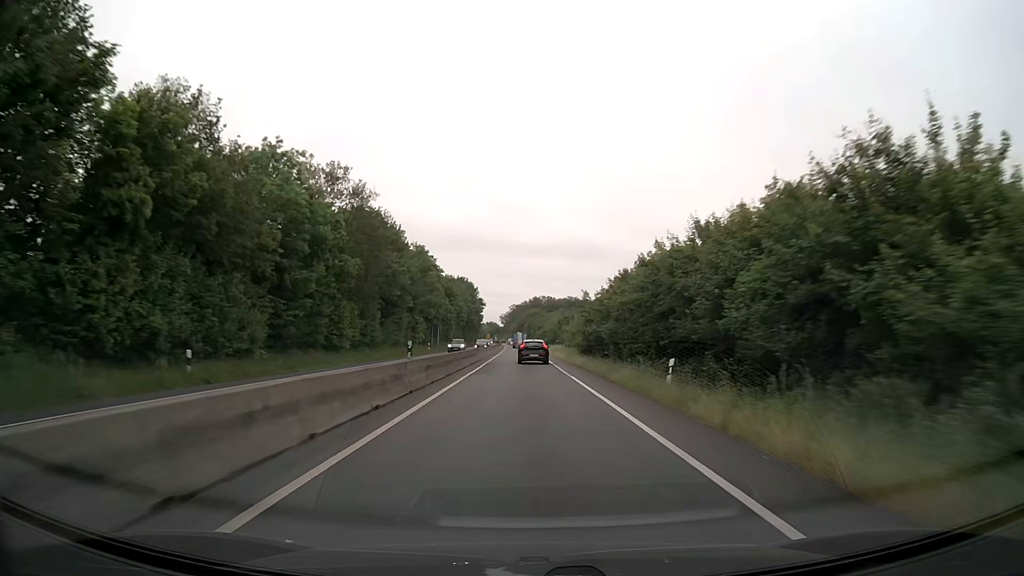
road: trunk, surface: asphalt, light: Day
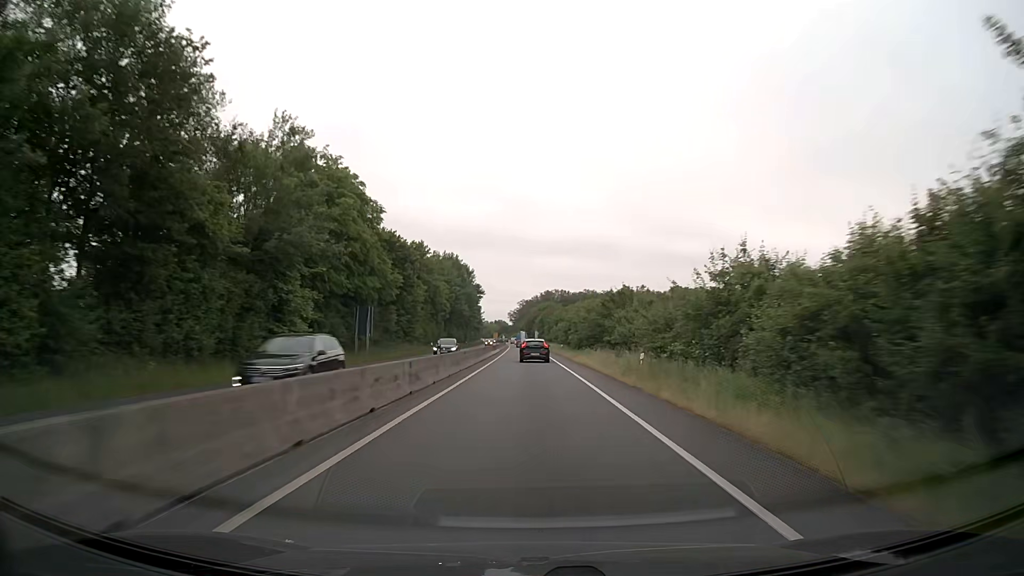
(-0.2, +45.0) m; -1°
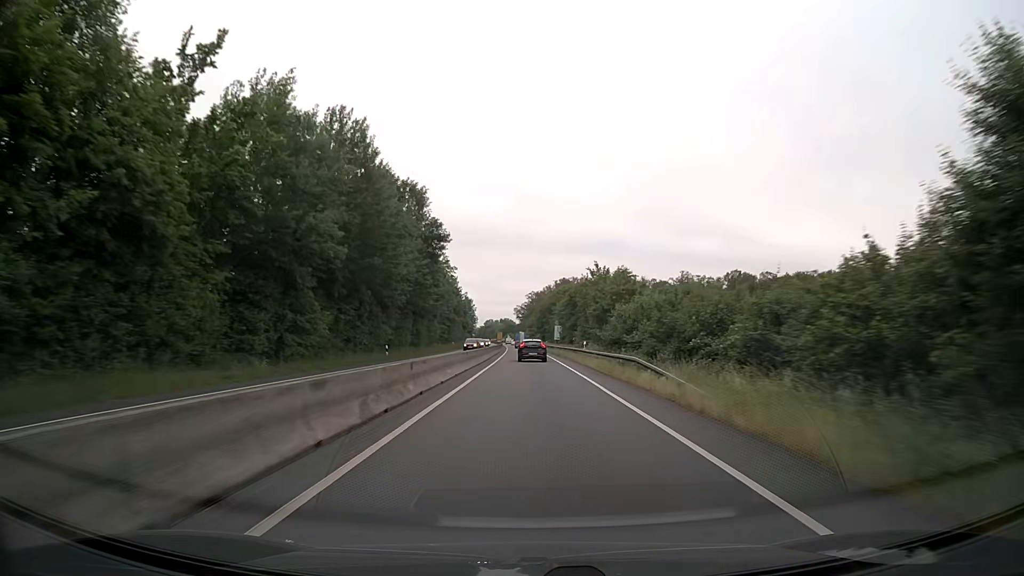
(-0.8, +76.6) m; -1°
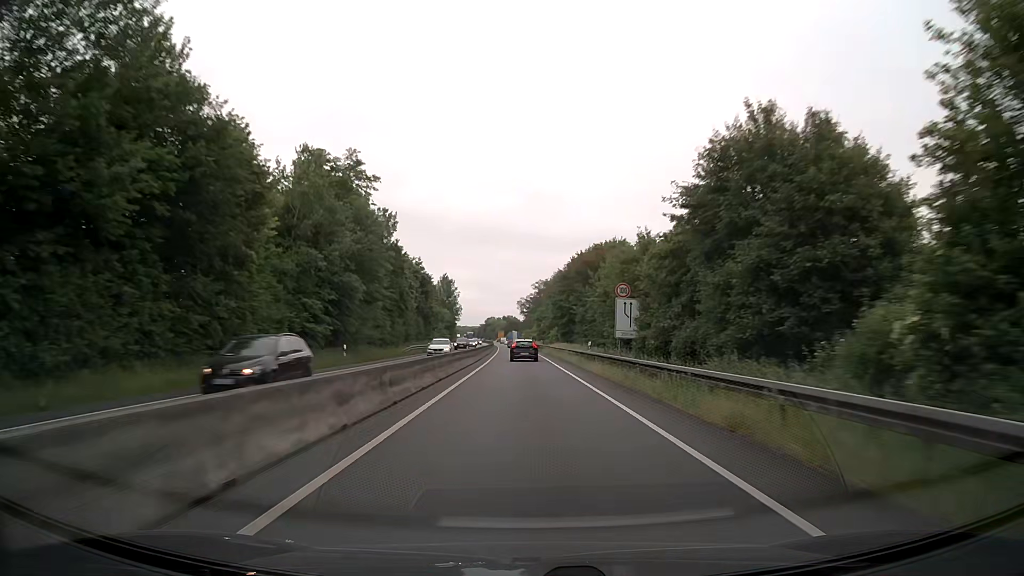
(-0.4, +62.9) m; -1°
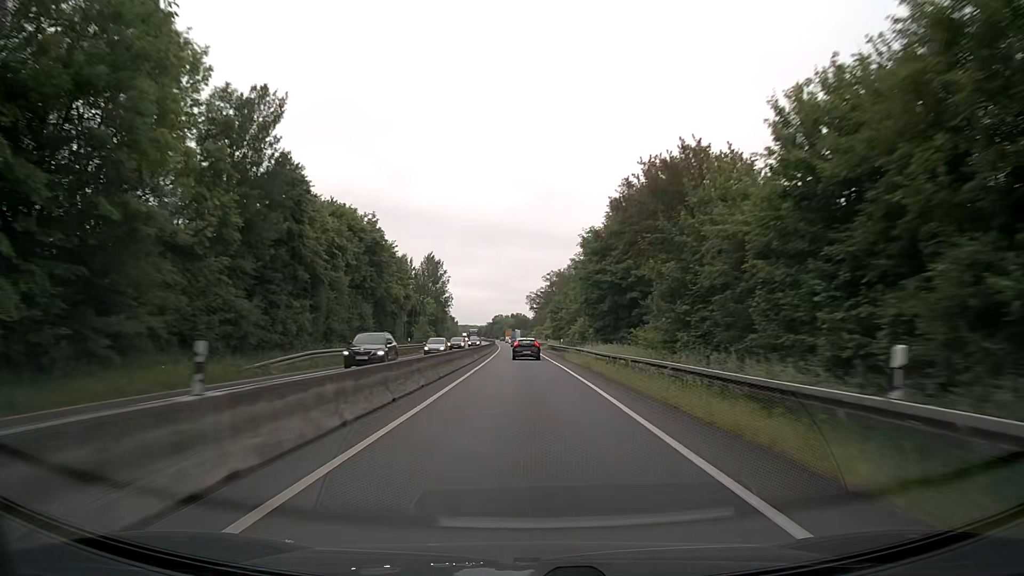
(-0.2, +32.0) m; -1°
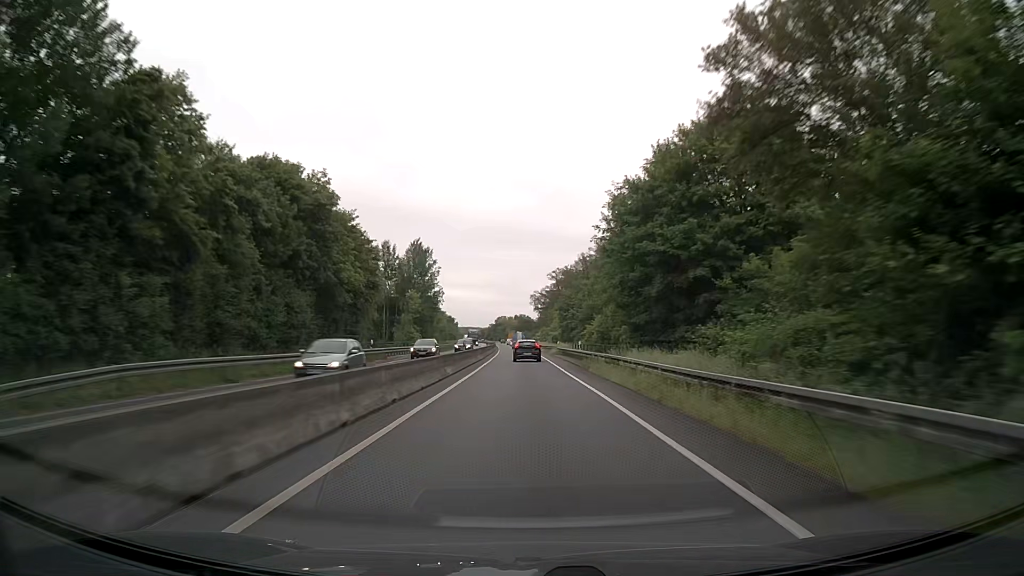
(0.0, +16.1) m; 0°
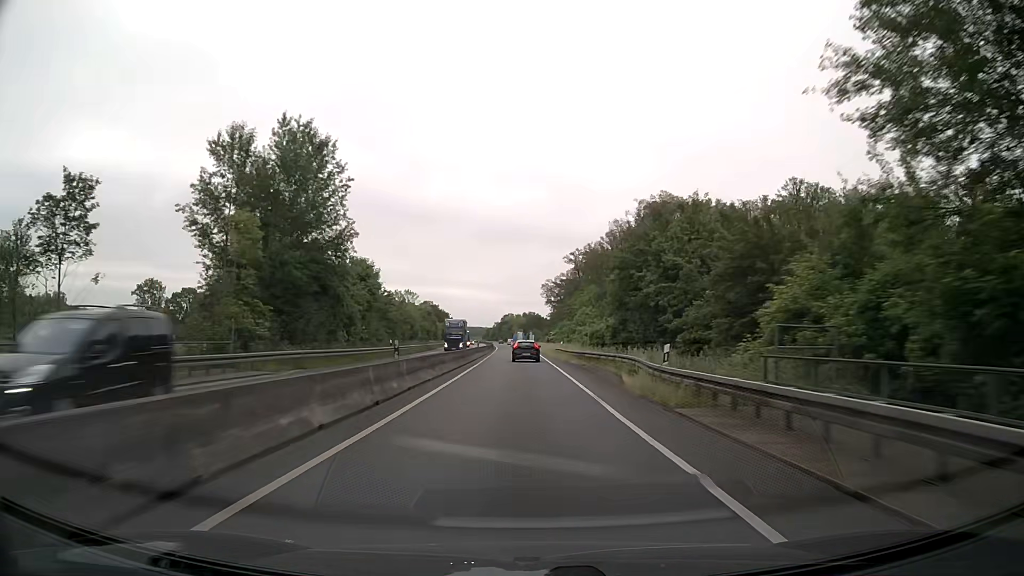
(-0.3, +48.8) m; -1°
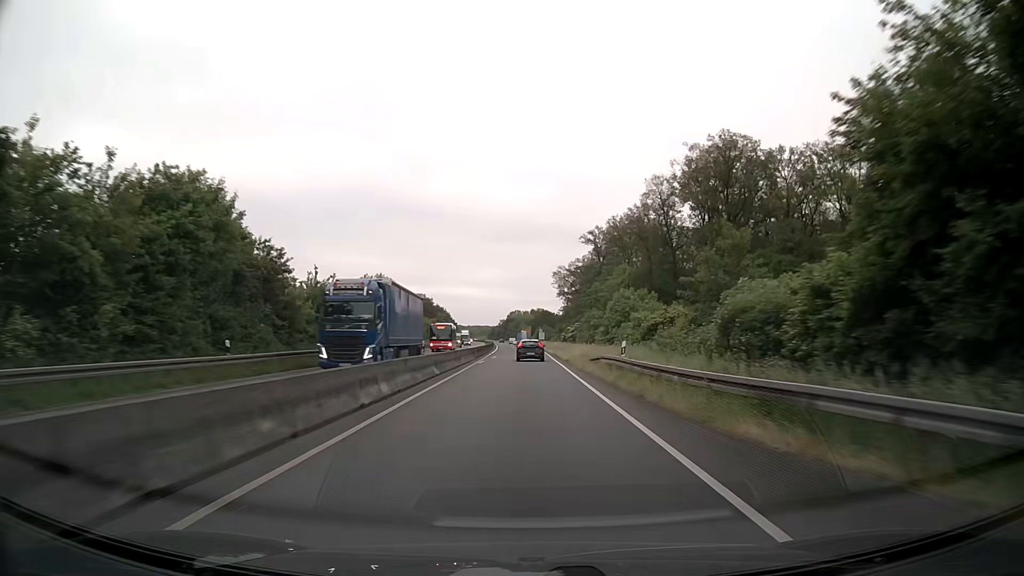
(-0.2, +32.9) m; -1°
(0, +10) (0, +20) (0, +30) (0, +40) (0, +50) (0, +60) (0, +70) (0, +80) (0, +90) (0, +100) m
